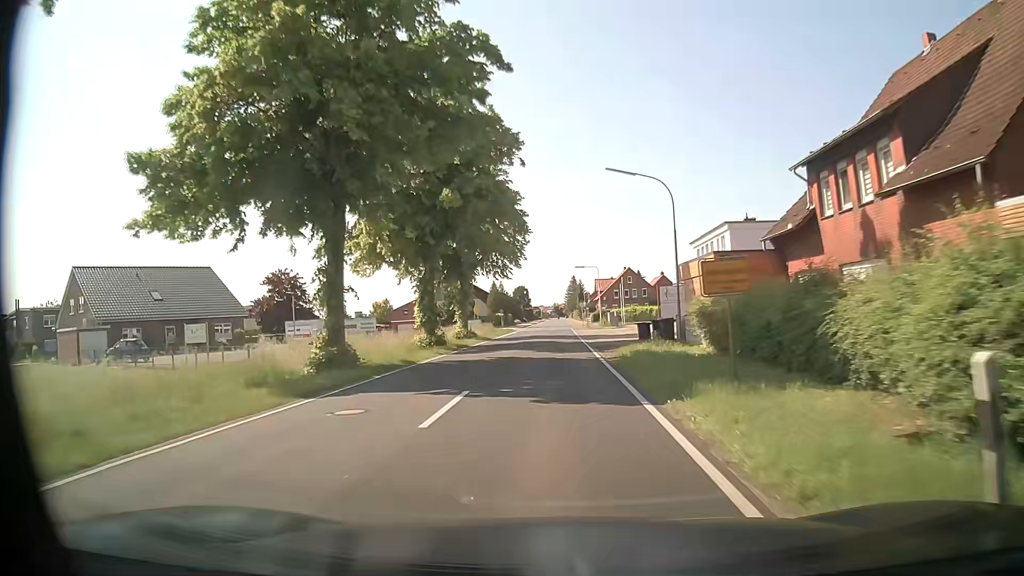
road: secondary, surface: asphalt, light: Day
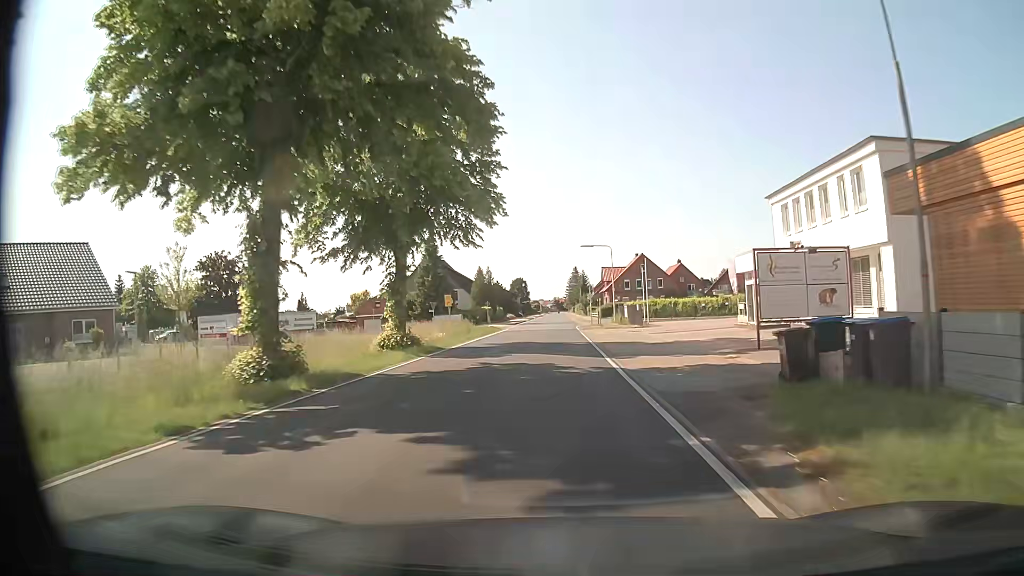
(0.0, +19.7) m; 0°
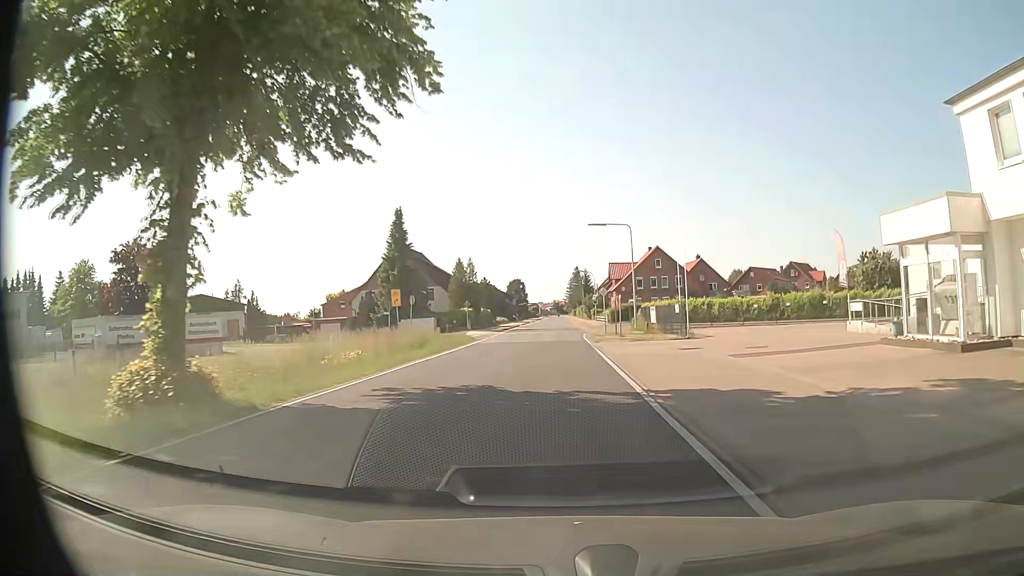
(0.0, +17.3) m; 0°
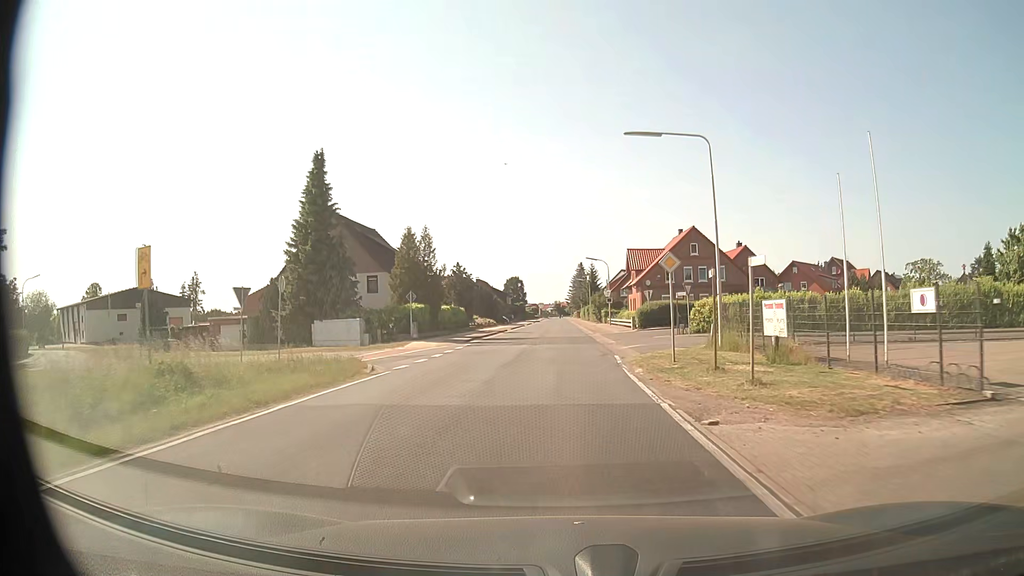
(-0.1, +24.2) m; 0°
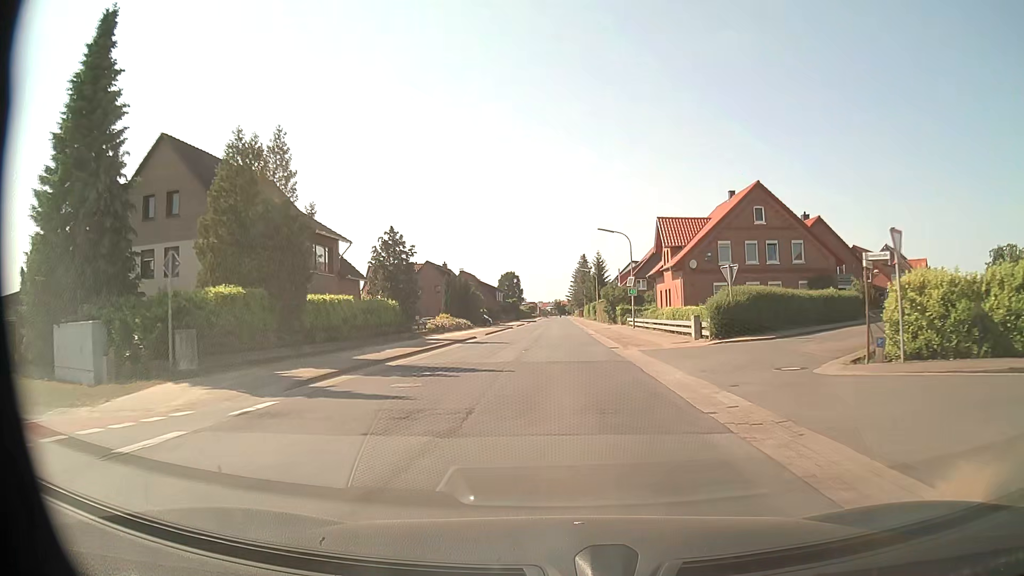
(+0.1, +24.3) m; 0°
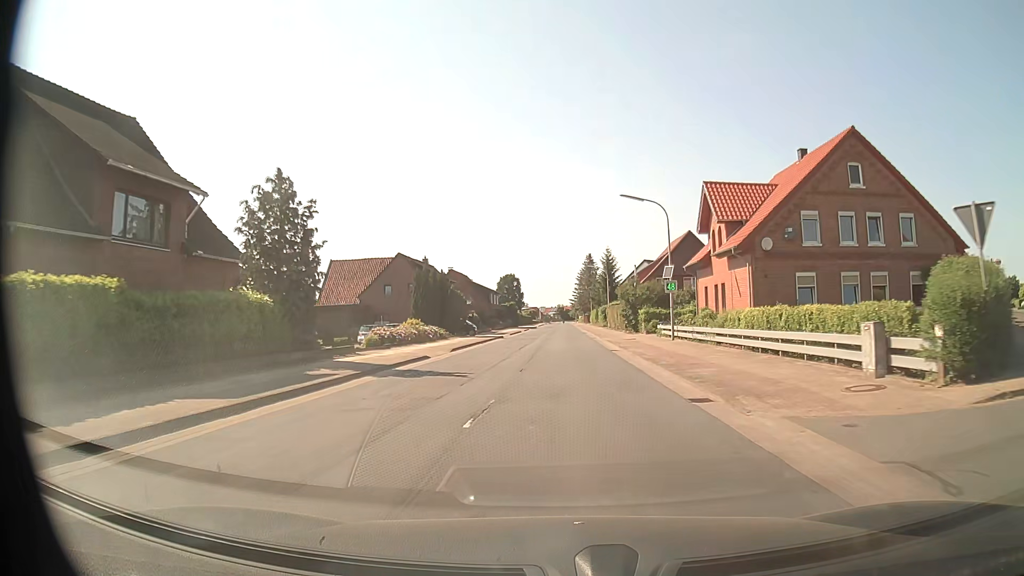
(0.0, +16.2) m; 0°
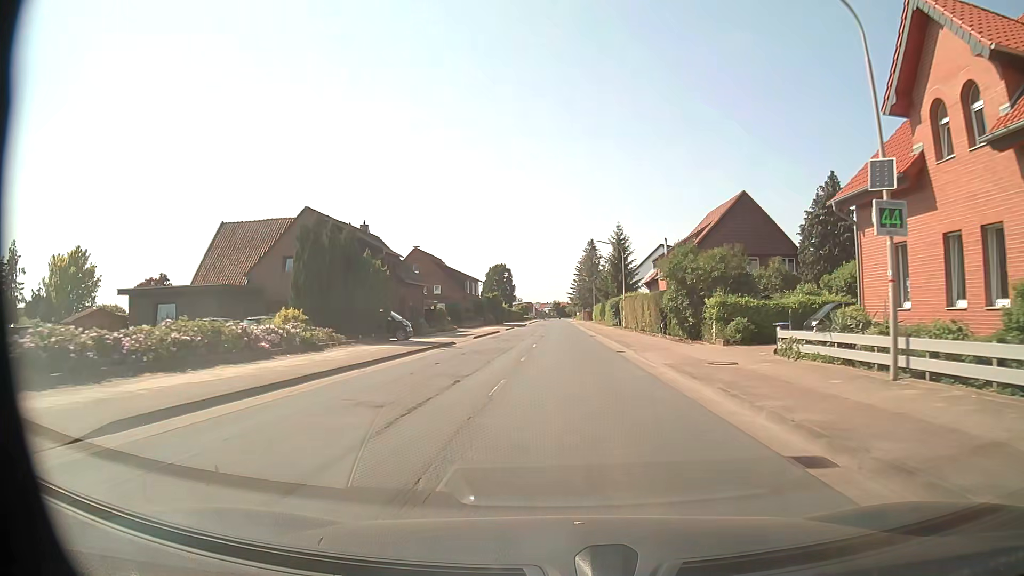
(-0.1, +24.4) m; 0°
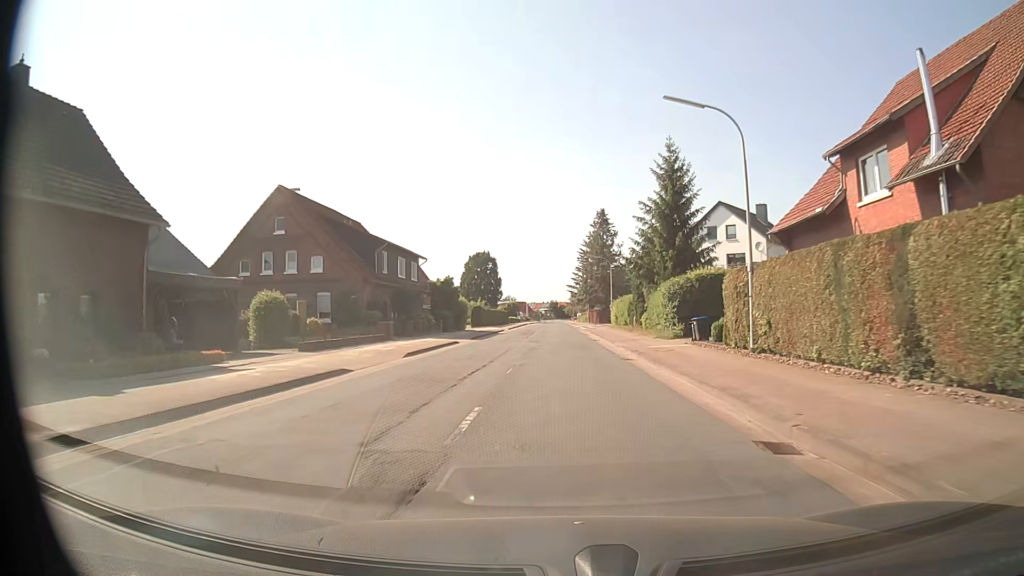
(+0.1, +40.5) m; 0°
(0, +10) (0, +20) (0, +30) (0, +40) (0, +50) (0, +60) (0, +70) (+1, +80) (+1, +90) (+1, +100) m
